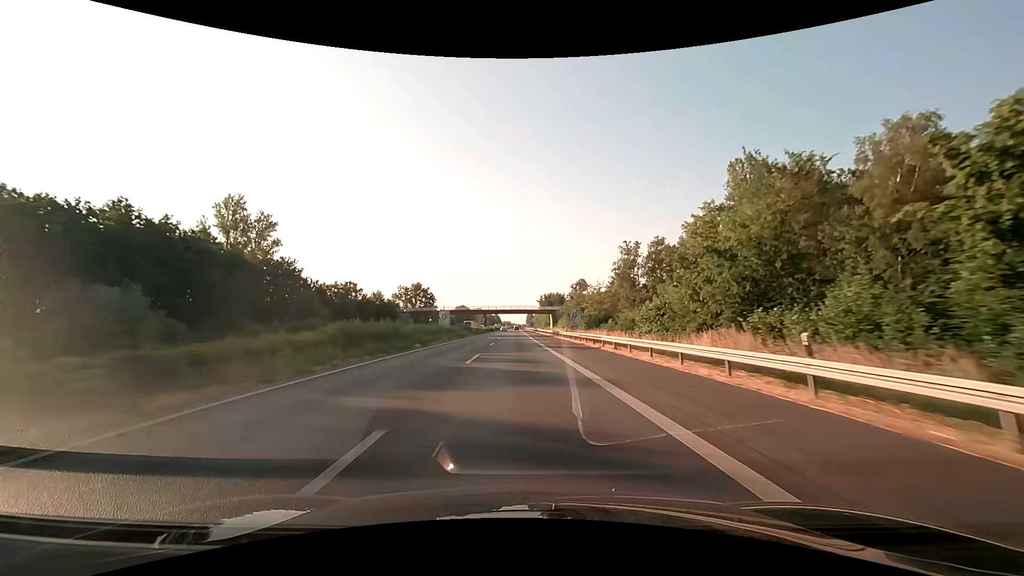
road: motorway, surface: asphalt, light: Day
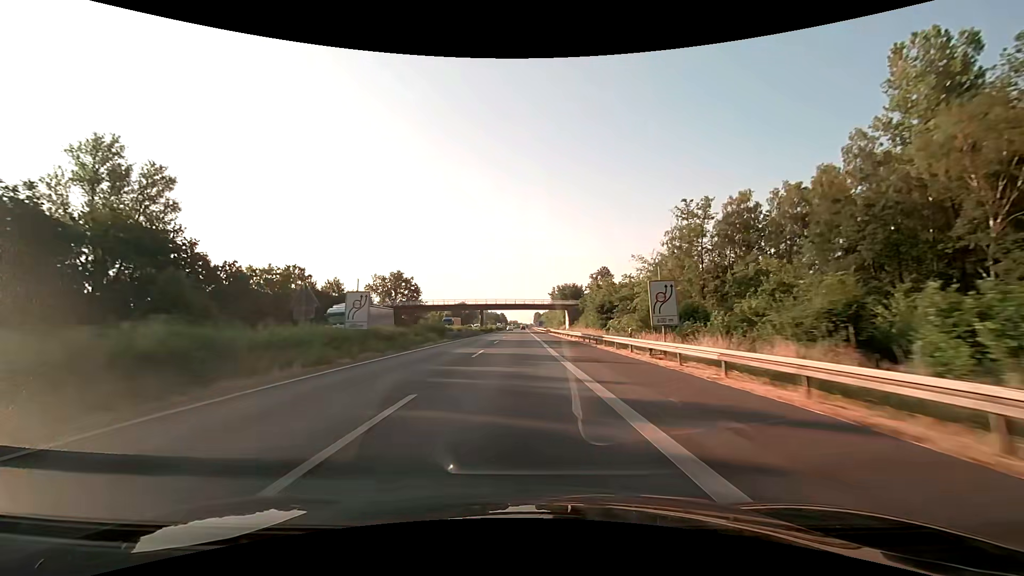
(-0.2, +32.4) m; -1°
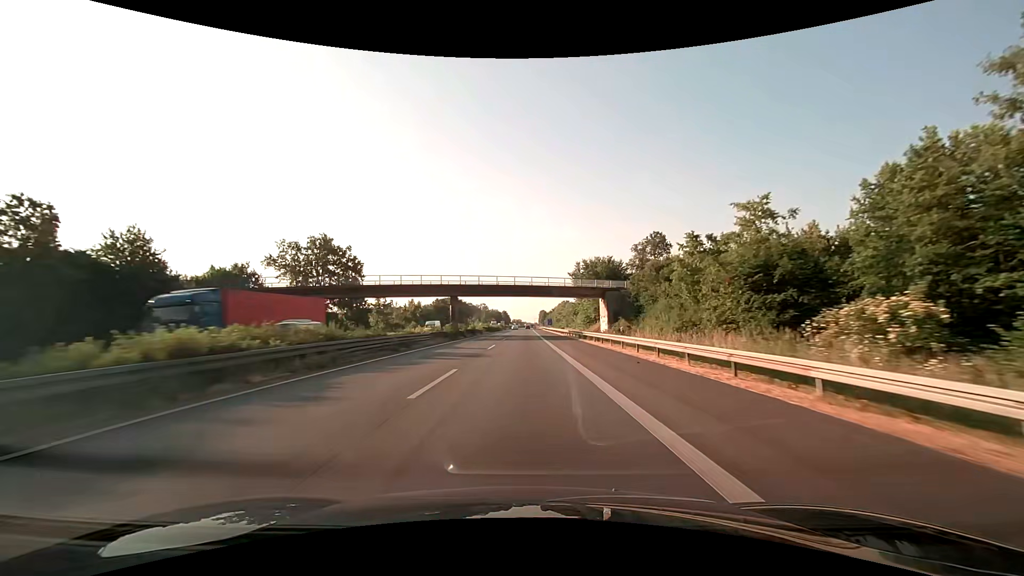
(-0.2, +48.4) m; 0°
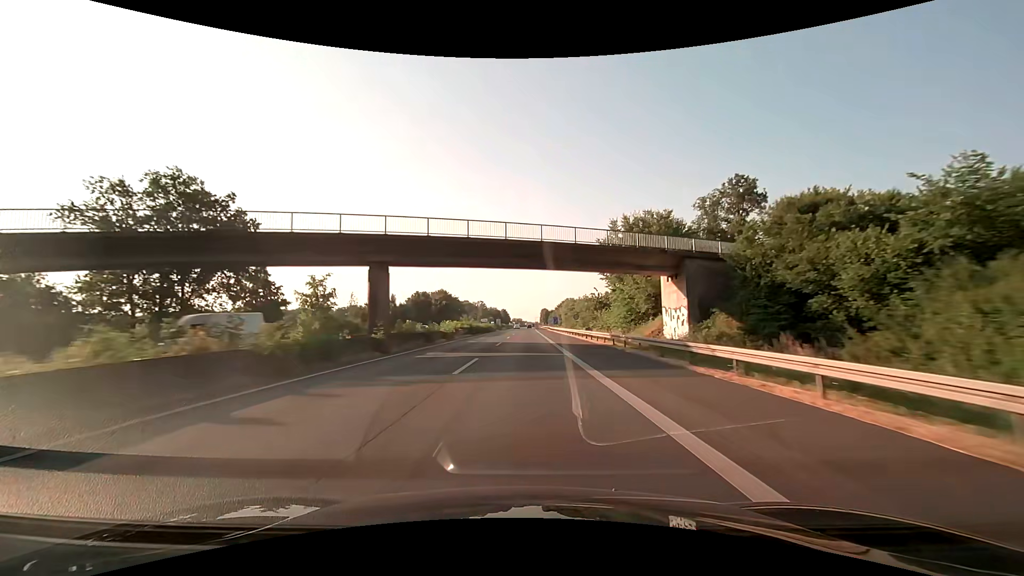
(0.0, +31.7) m; 0°
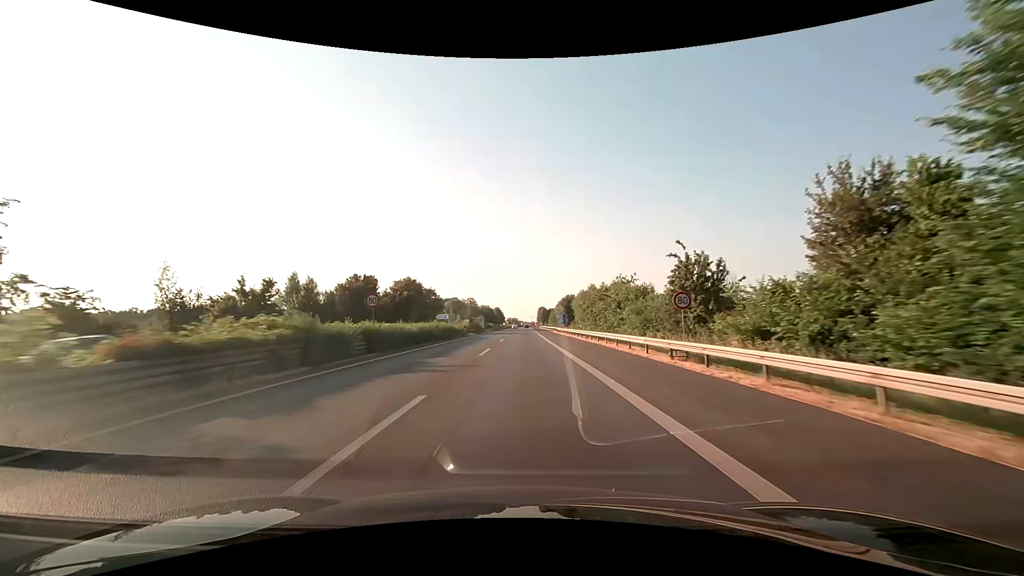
(+0.1, +45.7) m; 0°
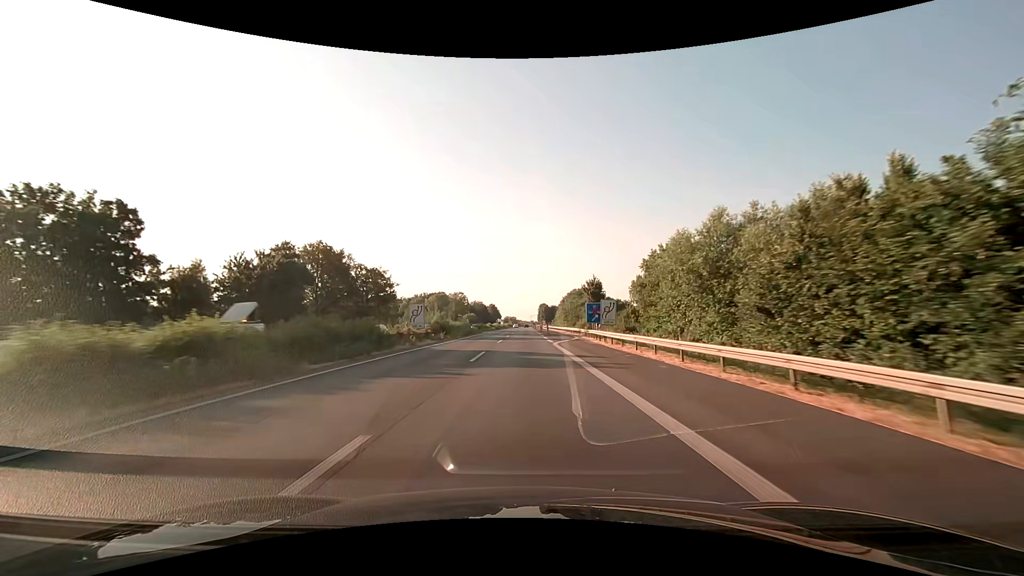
(+0.1, +57.2) m; 0°
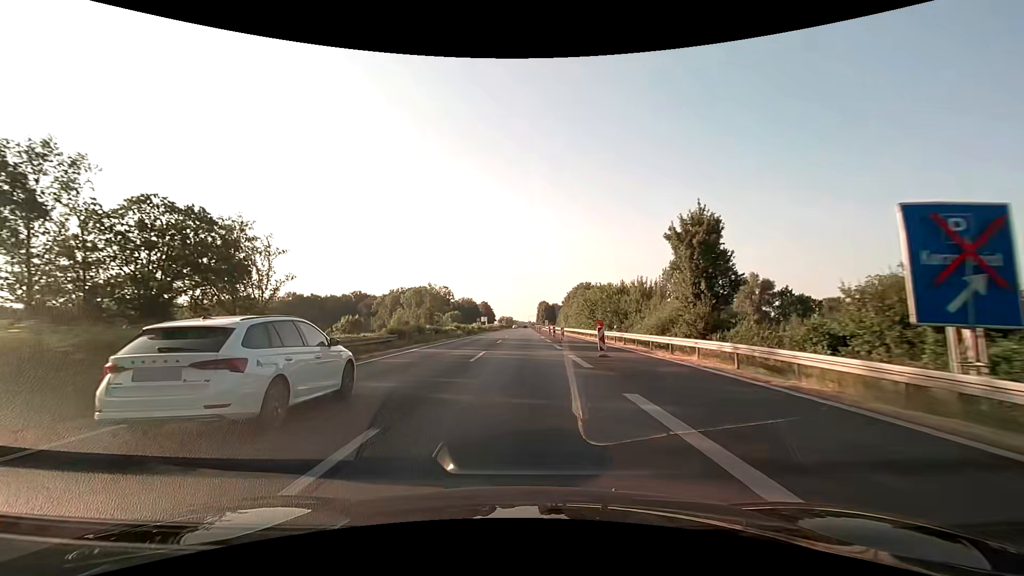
(+0.1, +53.3) m; 0°
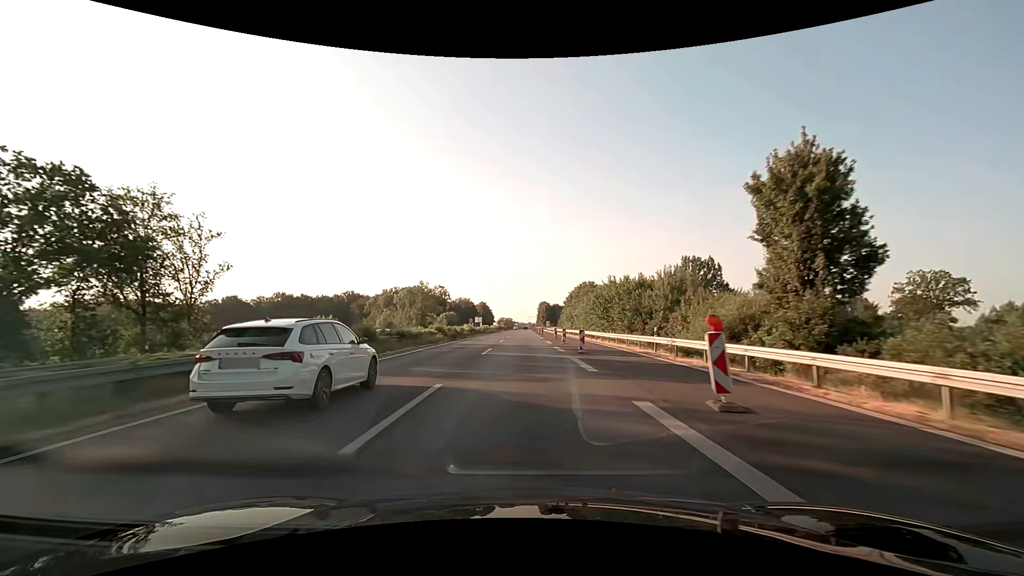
(0.0, +13.0) m; 0°
(0, +10) (0, +20) (0, +30) (0, +40) (0, +50) (0, +60) (0, +70) (0, +80) (0, +90) (0, +100) m
